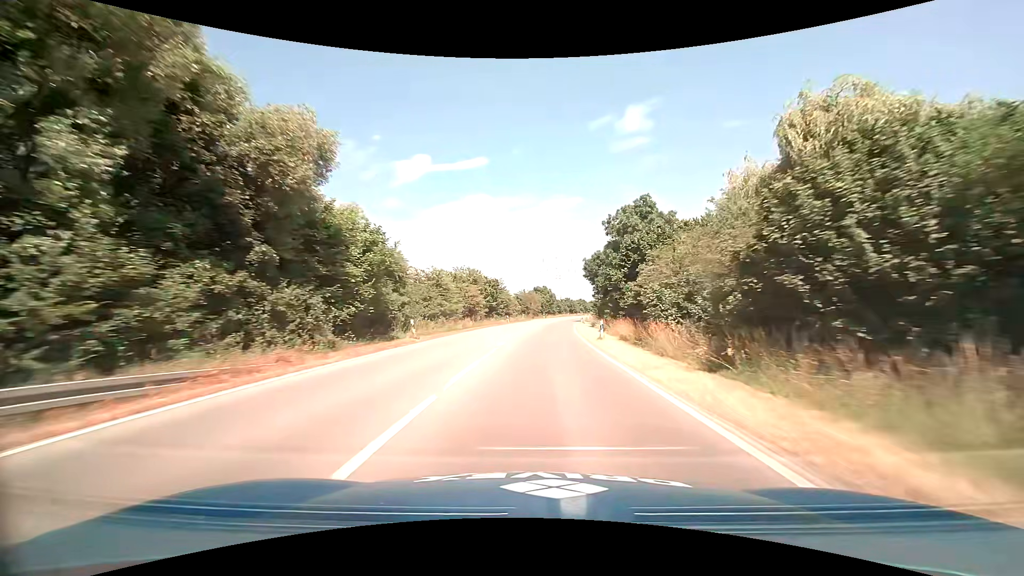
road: primary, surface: asphalt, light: Day
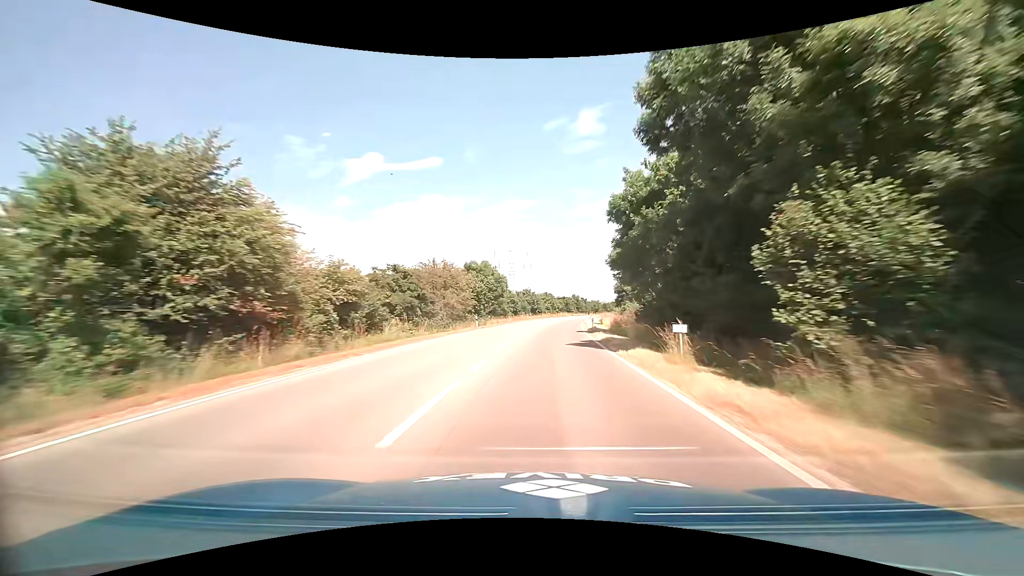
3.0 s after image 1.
(+3.0, +63.8) m; +5°
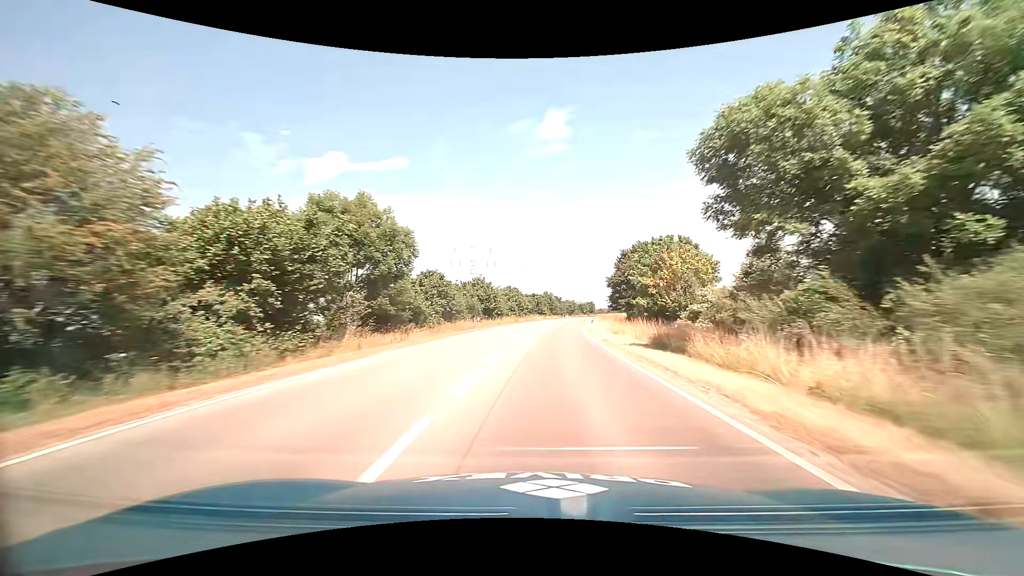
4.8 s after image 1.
(+1.2, +37.9) m; +4°
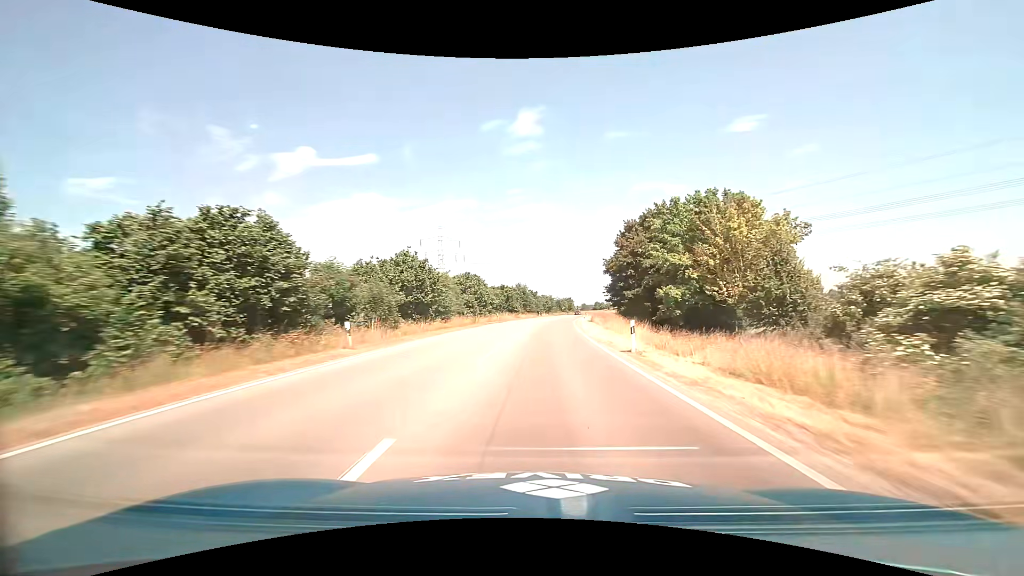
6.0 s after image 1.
(+0.7, +25.1) m; +3°
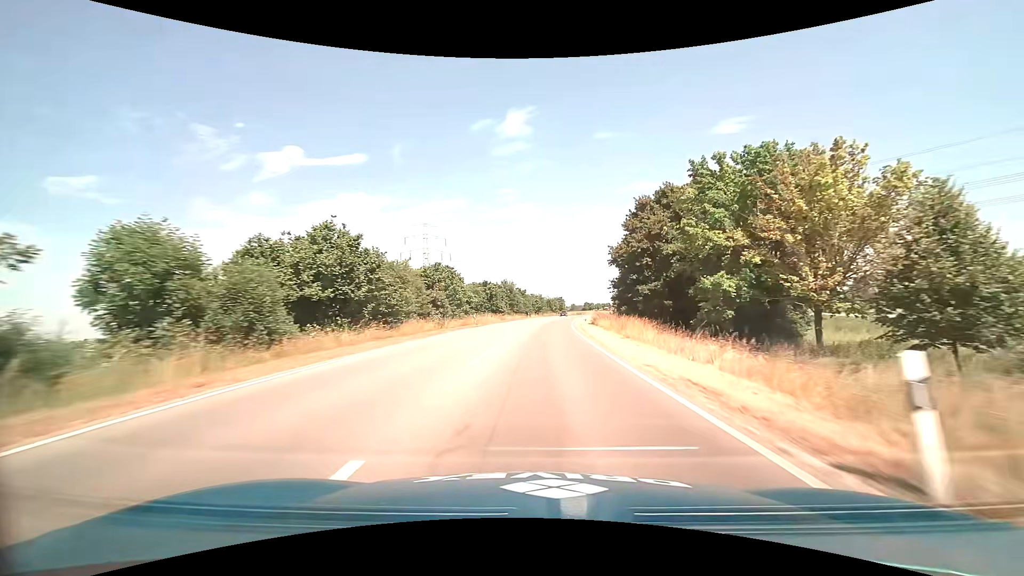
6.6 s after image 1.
(+0.2, +12.5) m; +1°
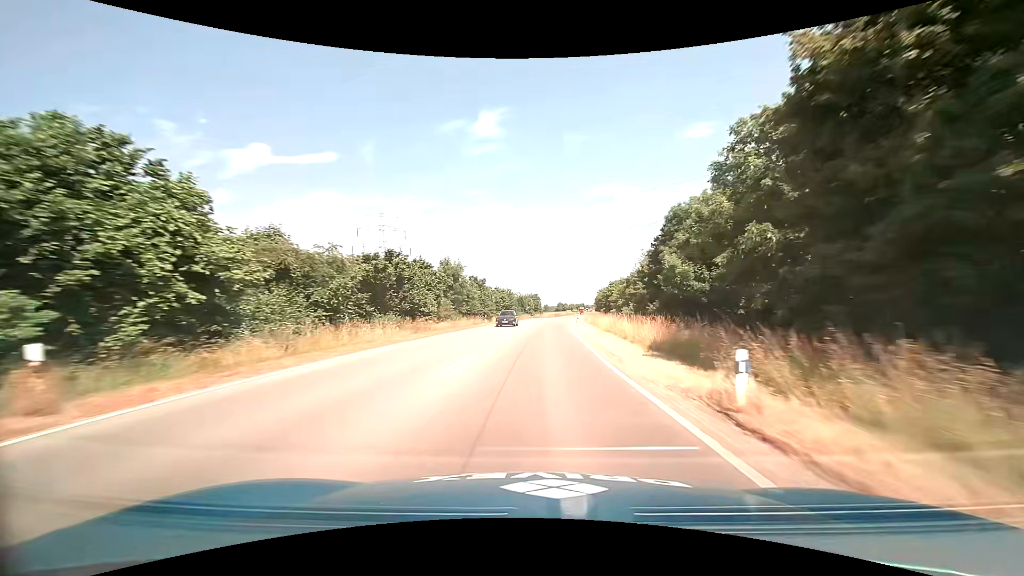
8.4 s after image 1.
(+1.2, +37.2) m; +3°
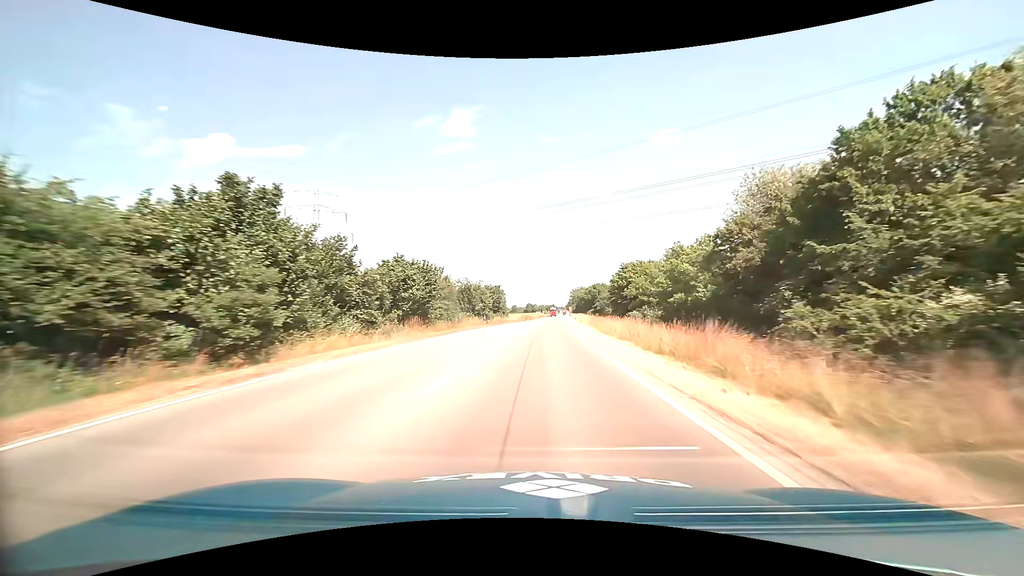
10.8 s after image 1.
(+1.4, +49.7) m; +3°
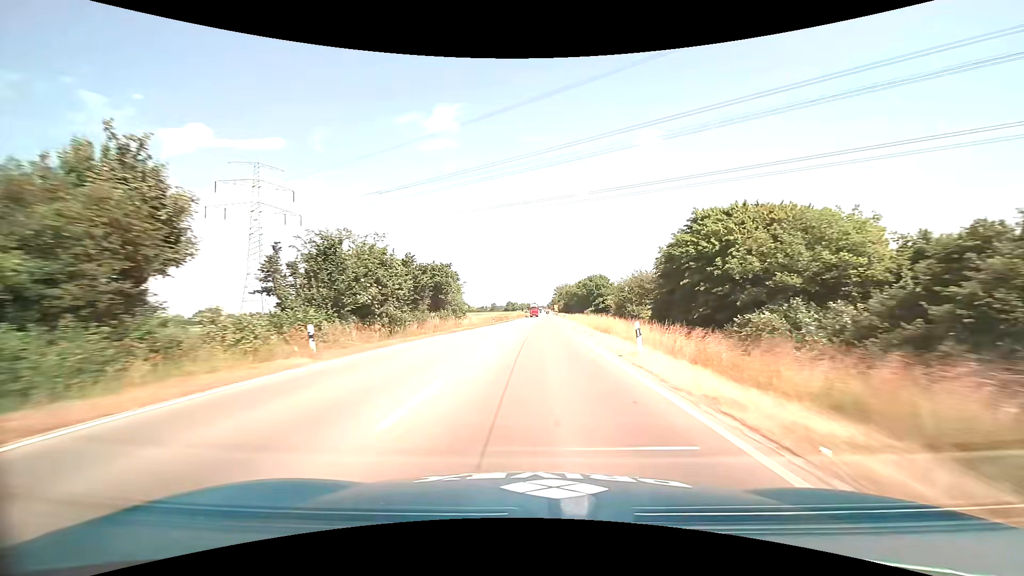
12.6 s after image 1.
(+0.9, +37.5) m; +2°
(0, +10) (0, +20) (0, +30) (+1, +40) (+1, +50) (+1, +60) (+2, +70) (+2, +80) (+2, +90) (+3, +100) m
